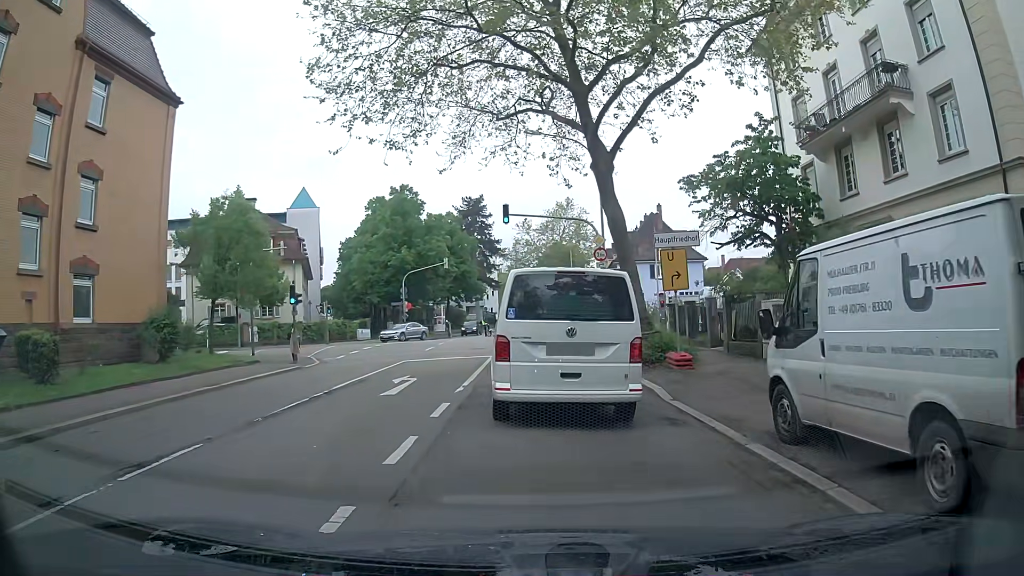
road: secondary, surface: asphalt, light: Day
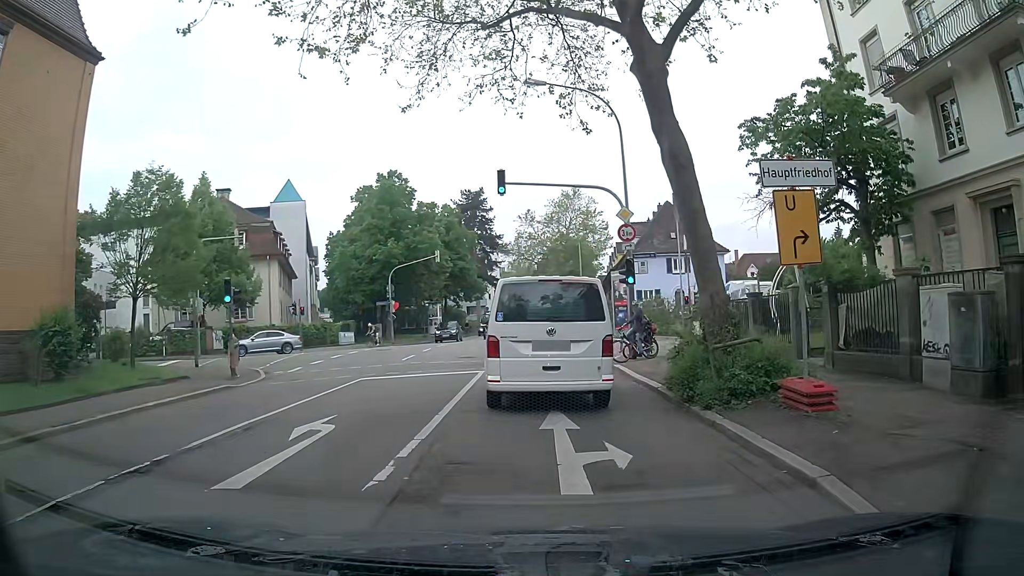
(-0.3, +7.0) m; -2°
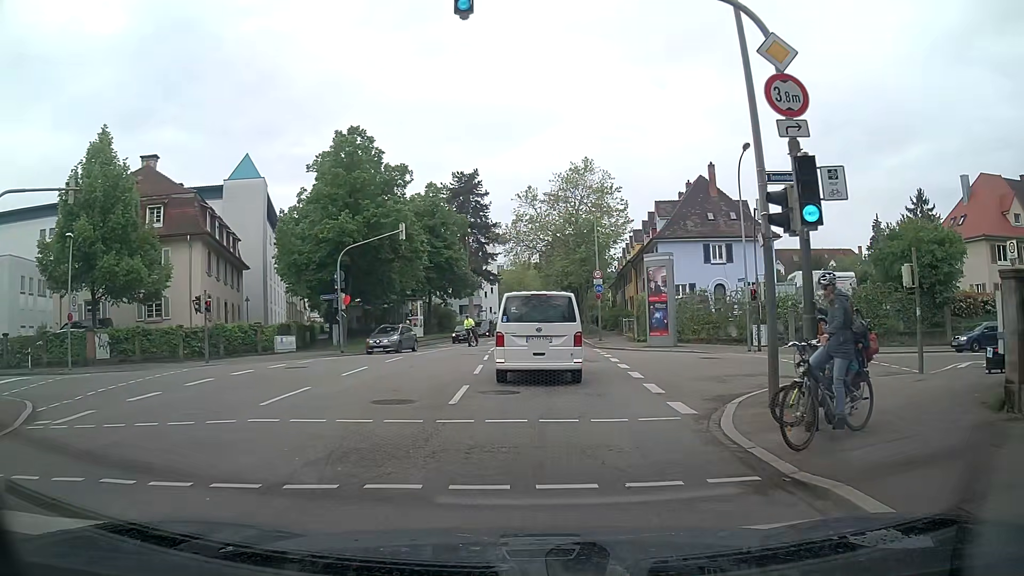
(-0.3, +13.9) m; -1°
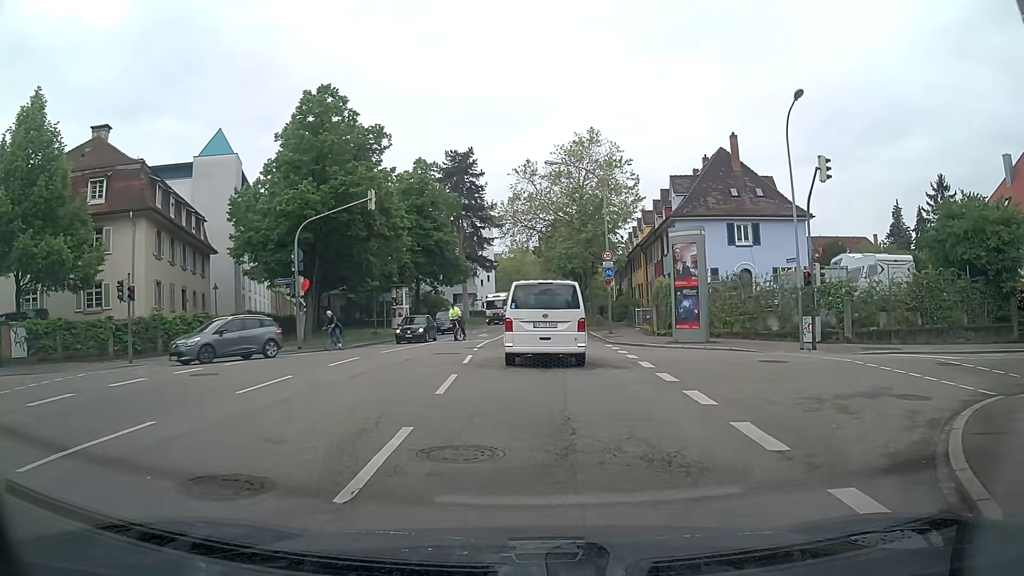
(+0.1, +6.7) m; +1°
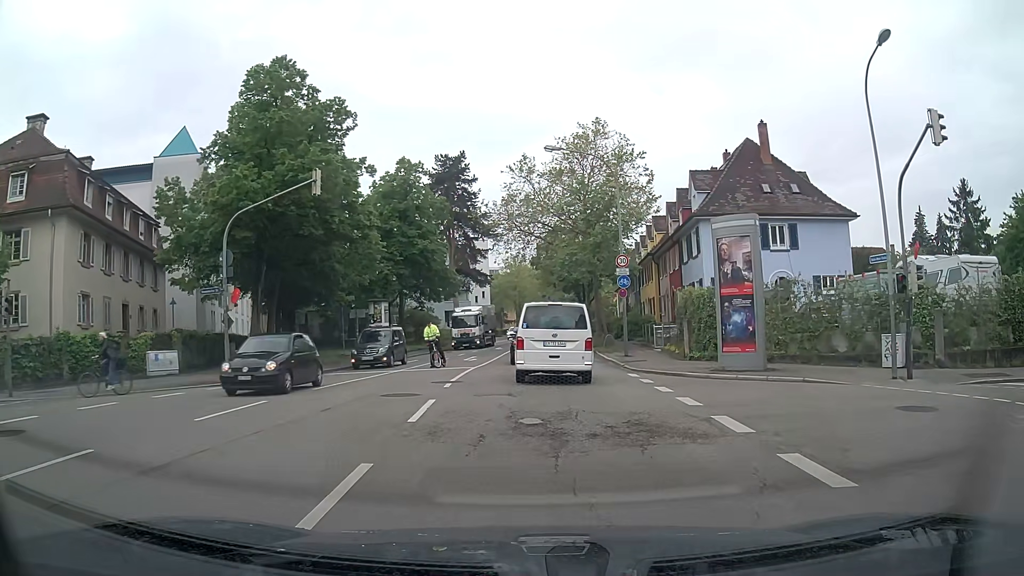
(0.0, +7.3) m; +1°
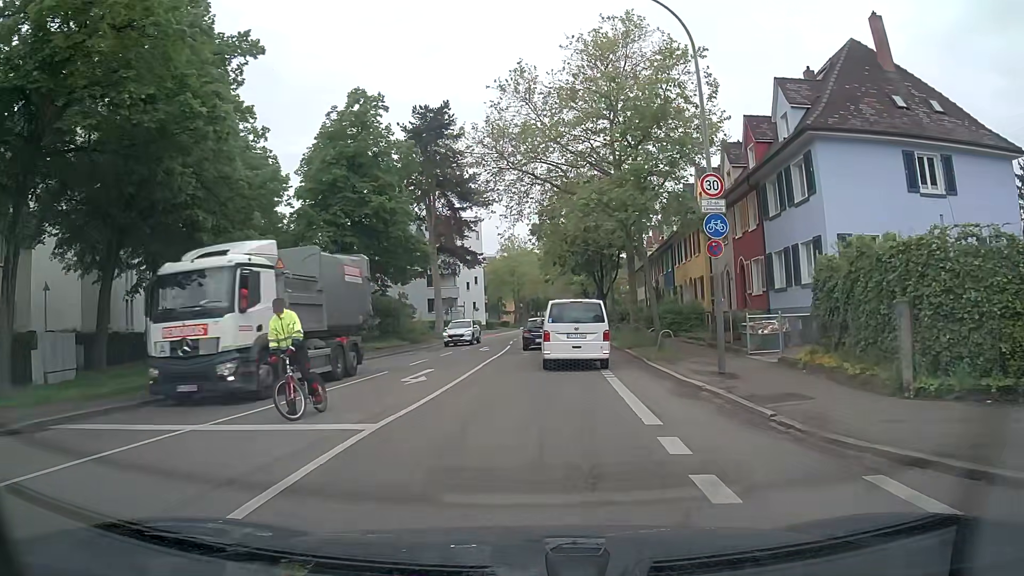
(-0.1, +16.1) m; -1°
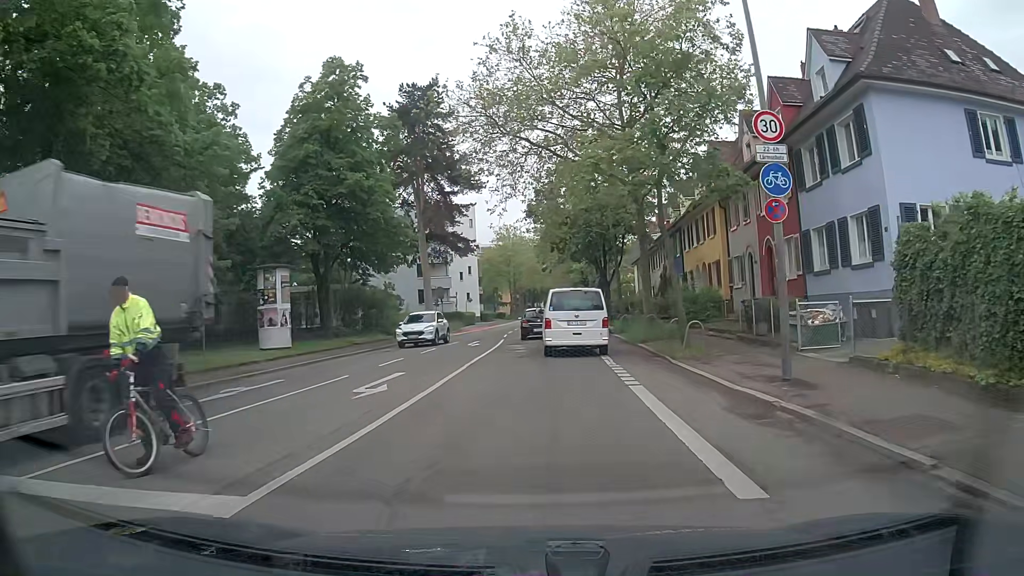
(0.0, +4.4) m; 0°
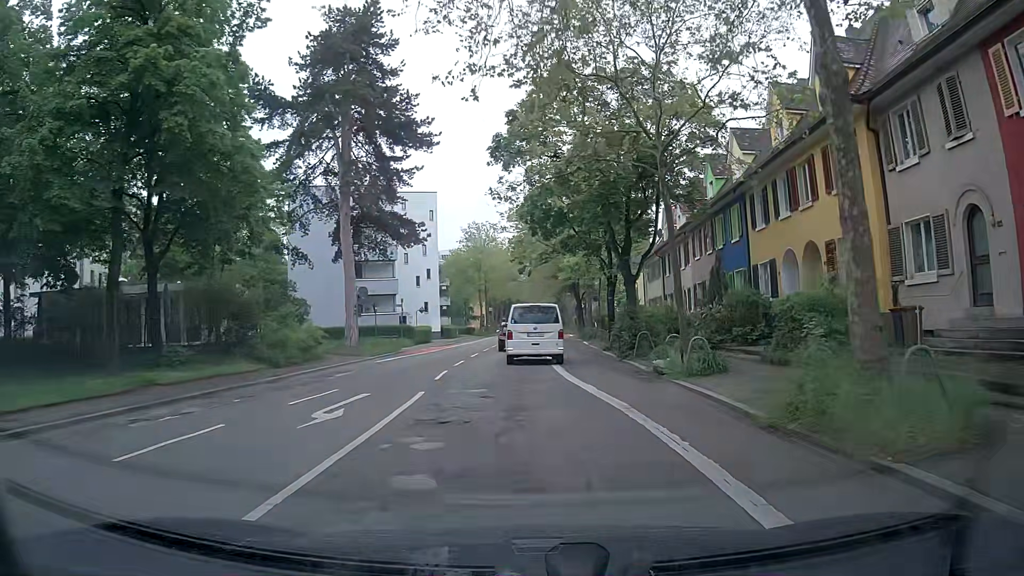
(+0.3, +18.7) m; +2°
(0, +10) (0, +20) (-1, +30) (-1, +40) (-1, +50) (-1, +60) (-1, +70) (0, +80) (0, +90) (0, +100) m
